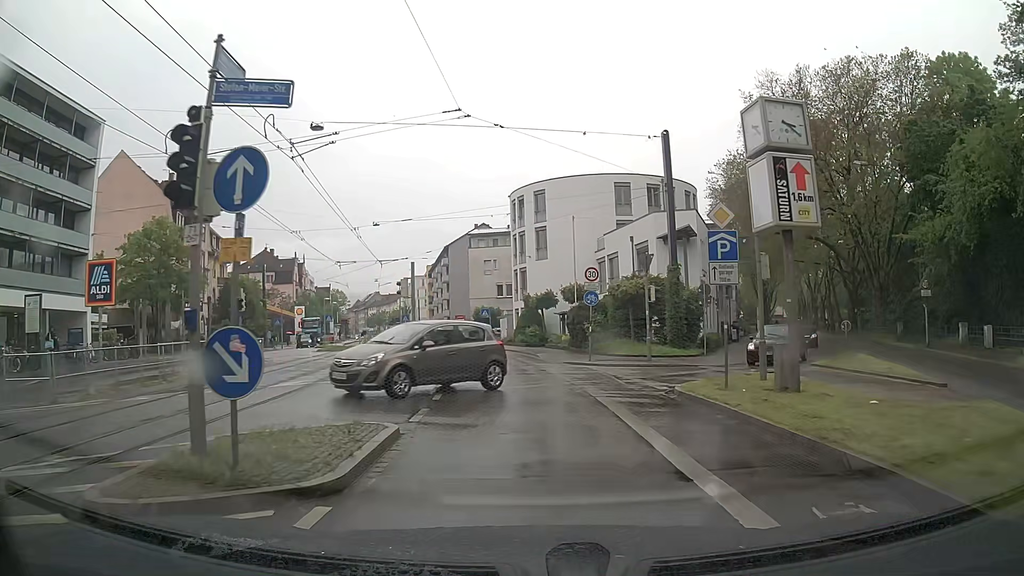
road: primary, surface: asphalt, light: Day
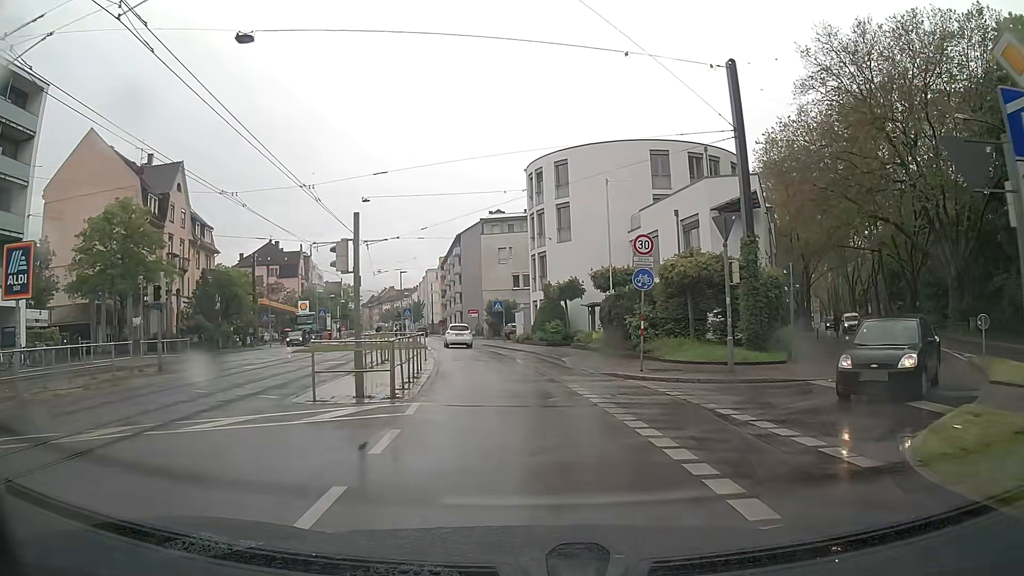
(-0.2, +8.7) m; -2°
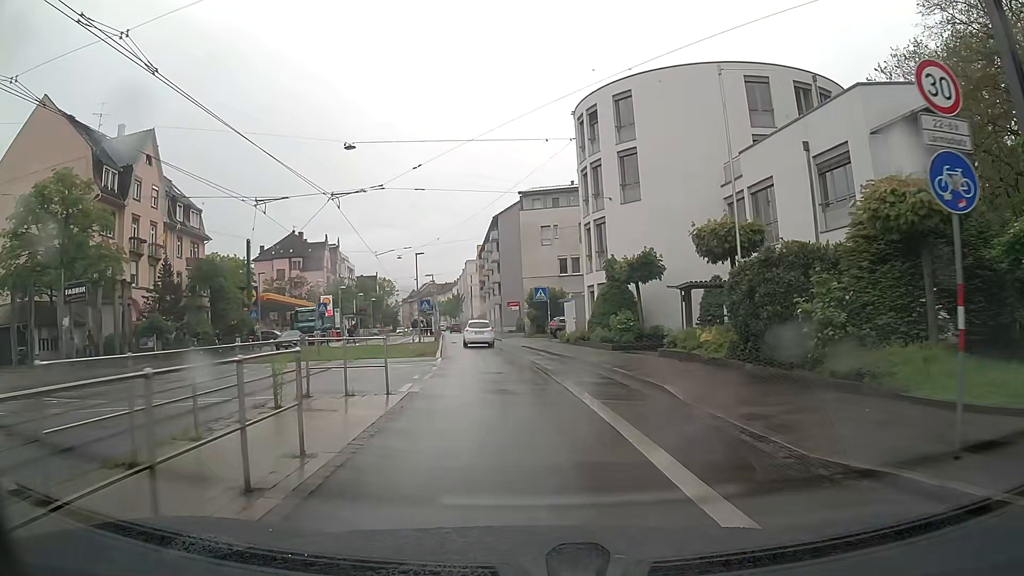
(-0.4, +13.0) m; -4°
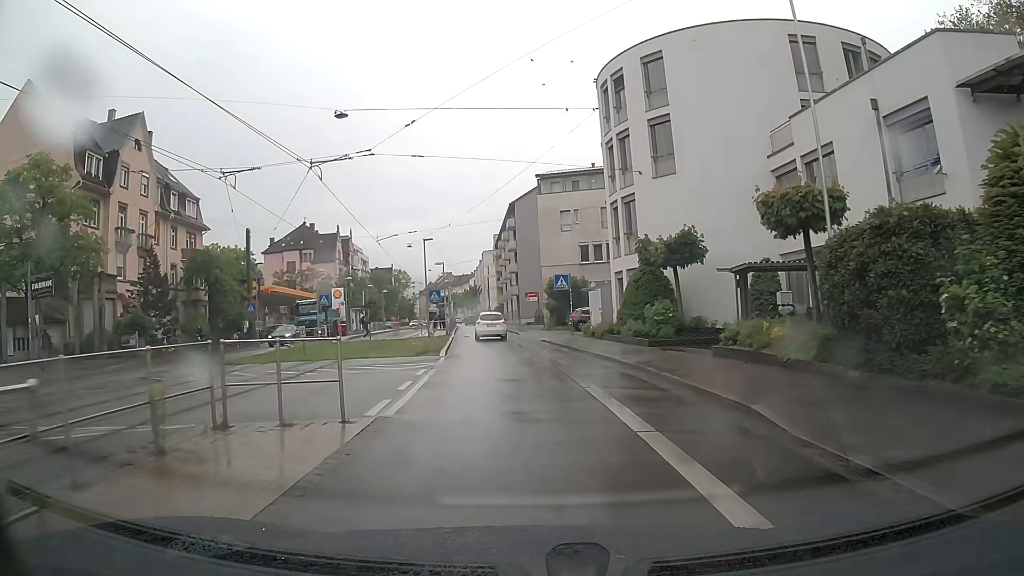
(0.0, +4.1) m; -2°
(0, +10) (-1, +20) (-2, +30) (-3, +40) (-4, +50) (-5, +60) (-6, +70) (-7, +80) (-8, +90) (-9, +100) m
